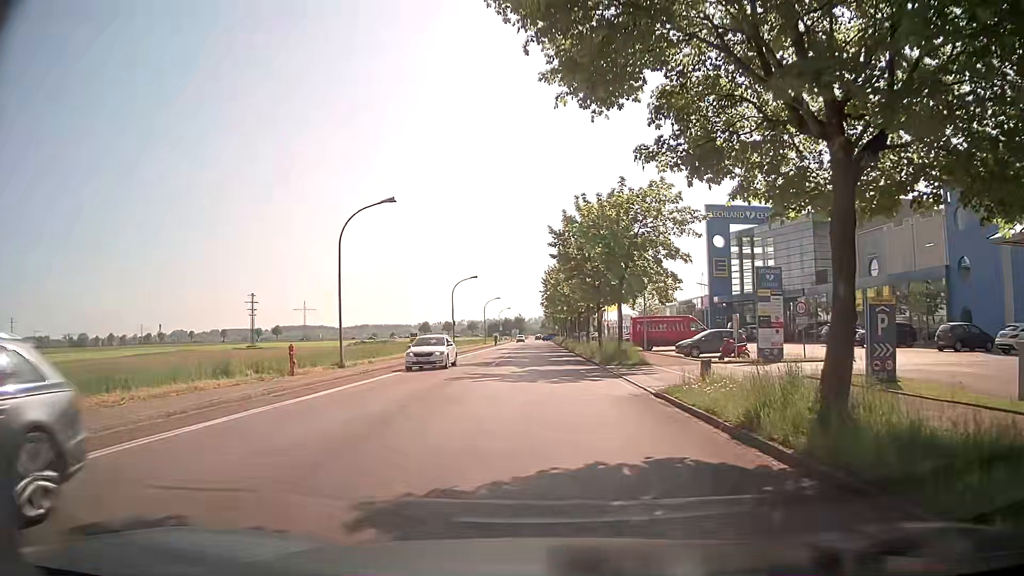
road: tertiary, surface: asphalt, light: Day
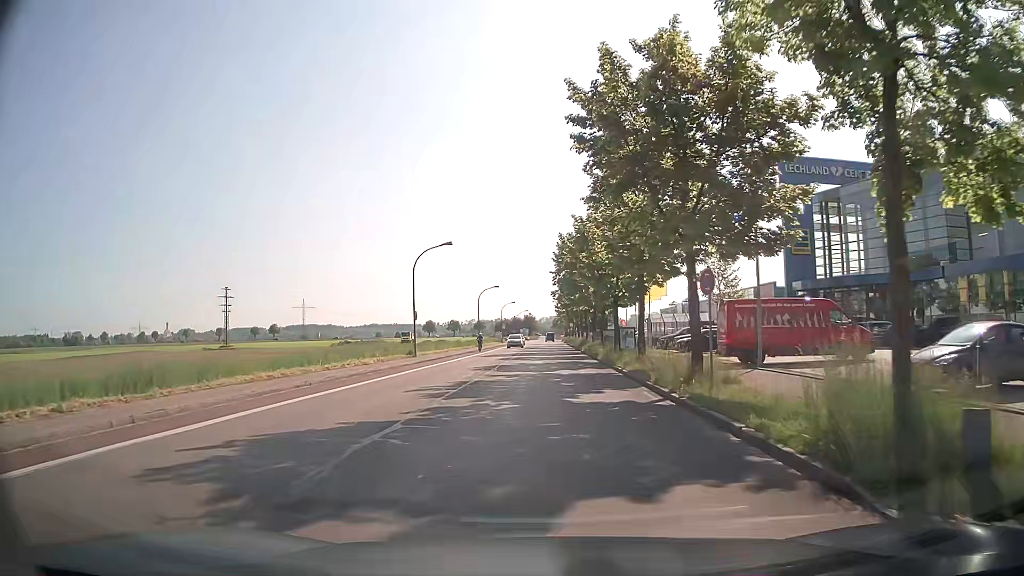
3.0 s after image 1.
(+0.3, +24.5) m; -1°
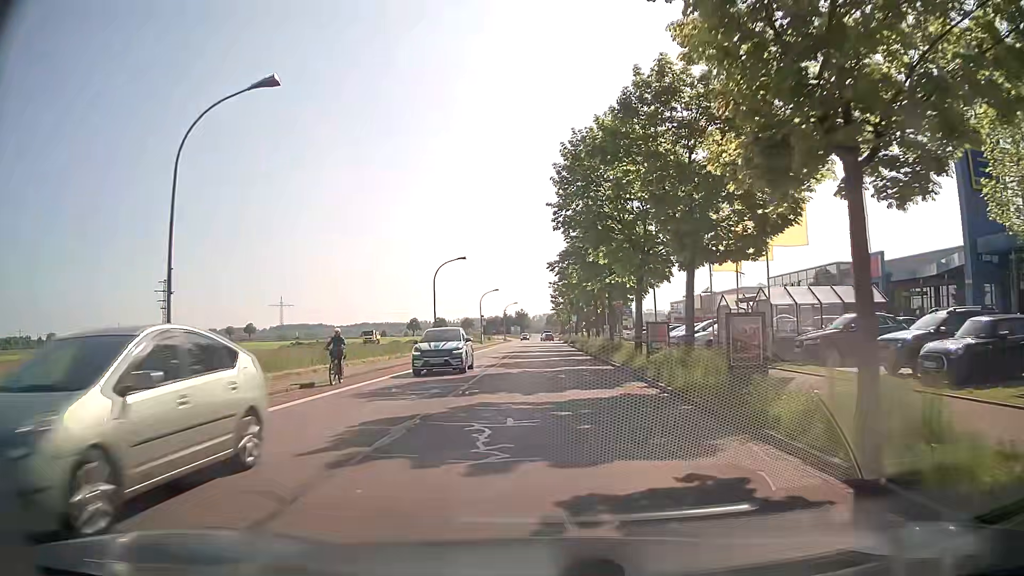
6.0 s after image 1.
(+0.2, +29.0) m; 0°
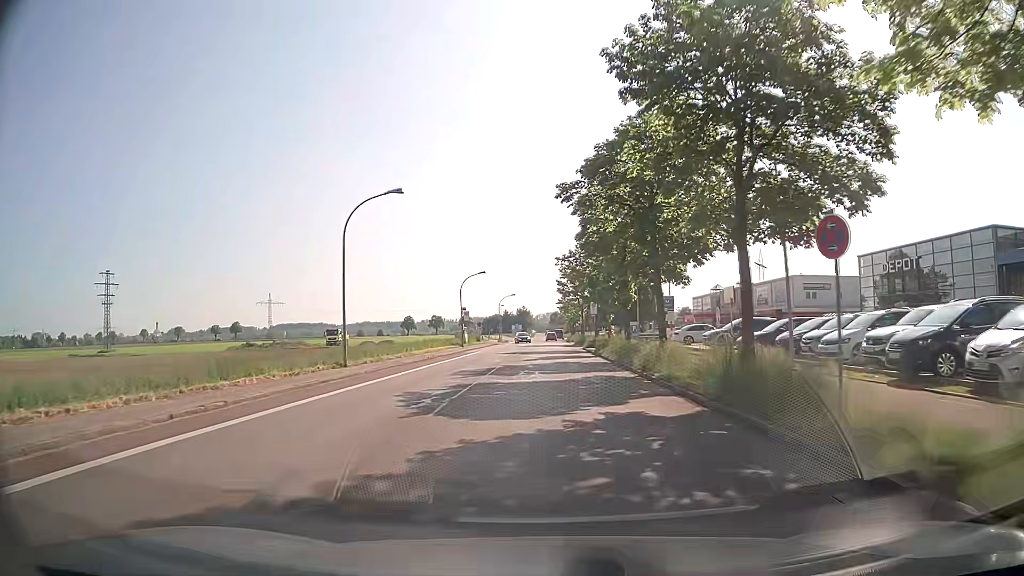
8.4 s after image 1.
(+0.2, +24.7) m; 0°
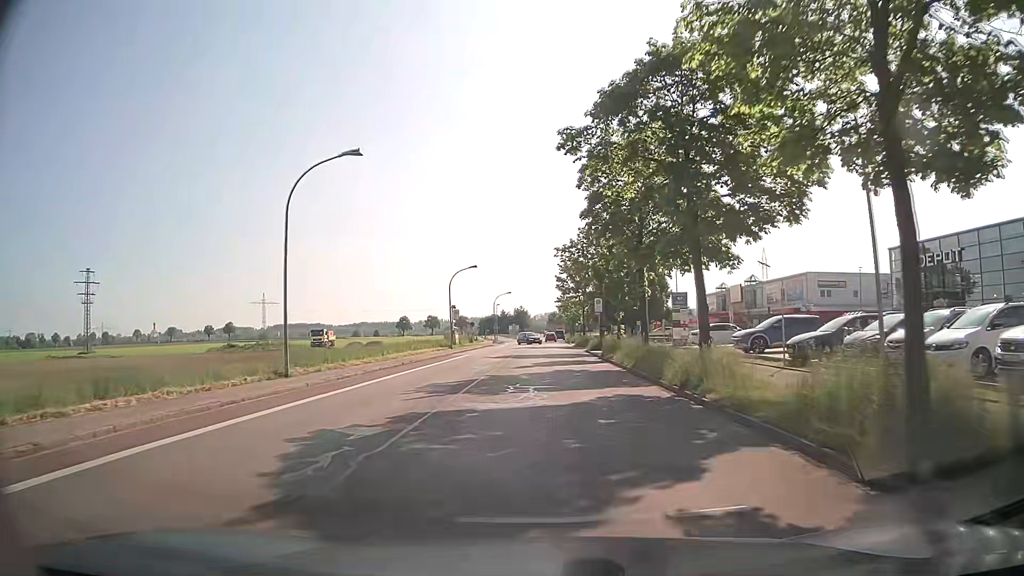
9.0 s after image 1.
(0.0, +6.3) m; 0°
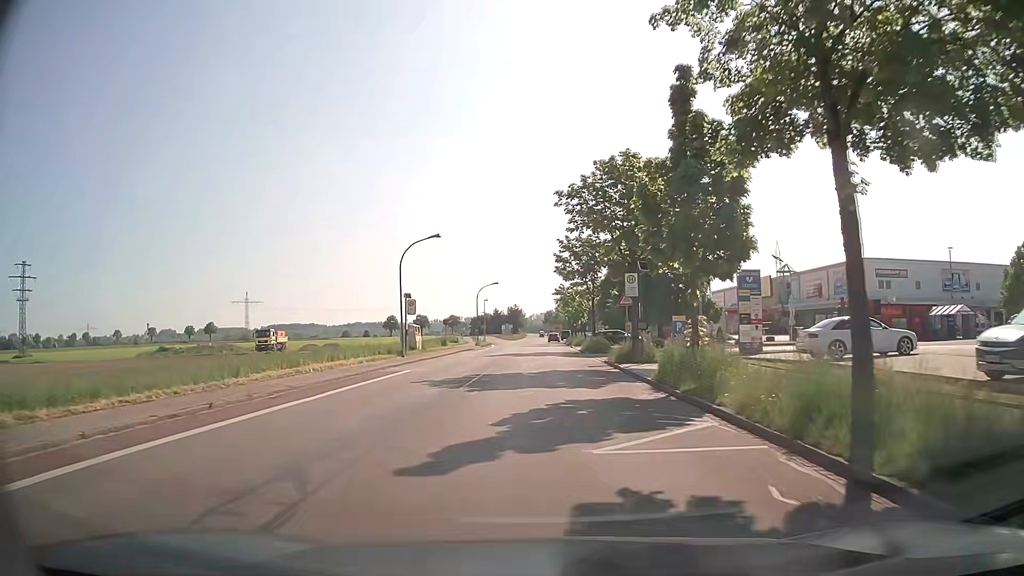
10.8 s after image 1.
(-0.1, +18.9) m; 0°
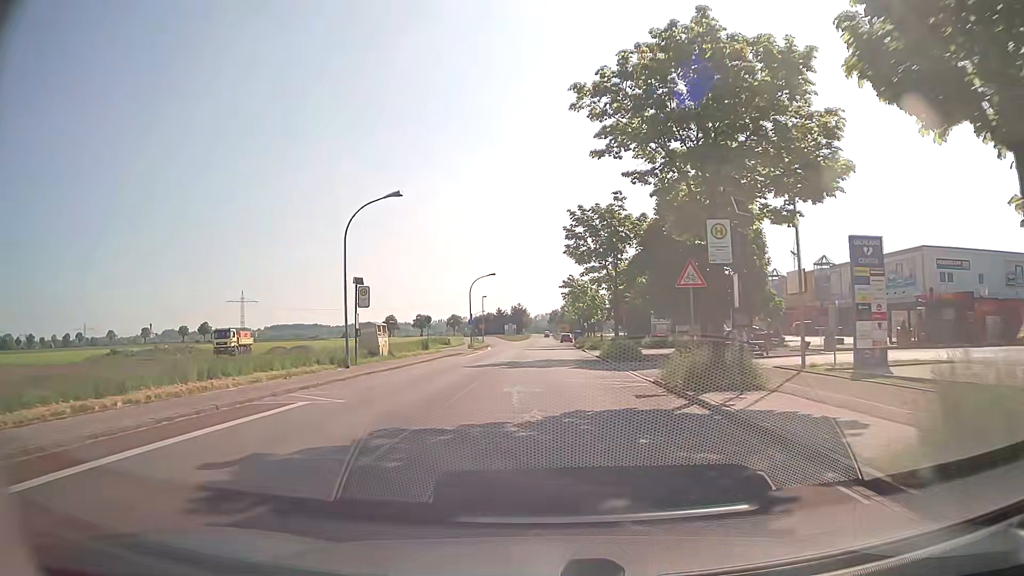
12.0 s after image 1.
(0.0, +12.5) m; 0°
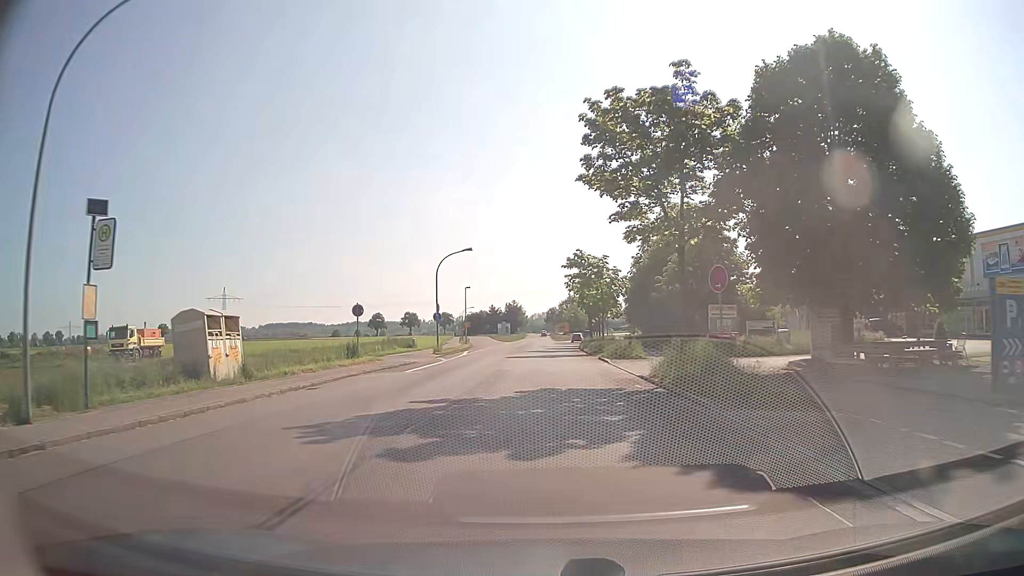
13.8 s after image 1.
(-0.1, +19.0) m; 0°
(0, +10) (0, +20) (0, +30) (0, +40) (0, +50) (+1, +60) (+1, +70) (+2, +80) (+3, +90) (+4, +100) m
